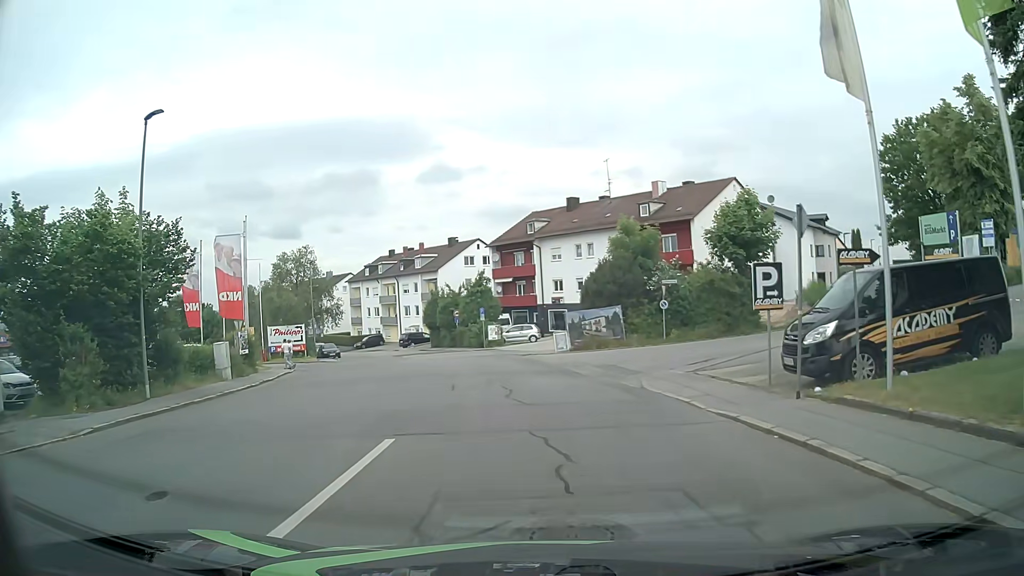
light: Day
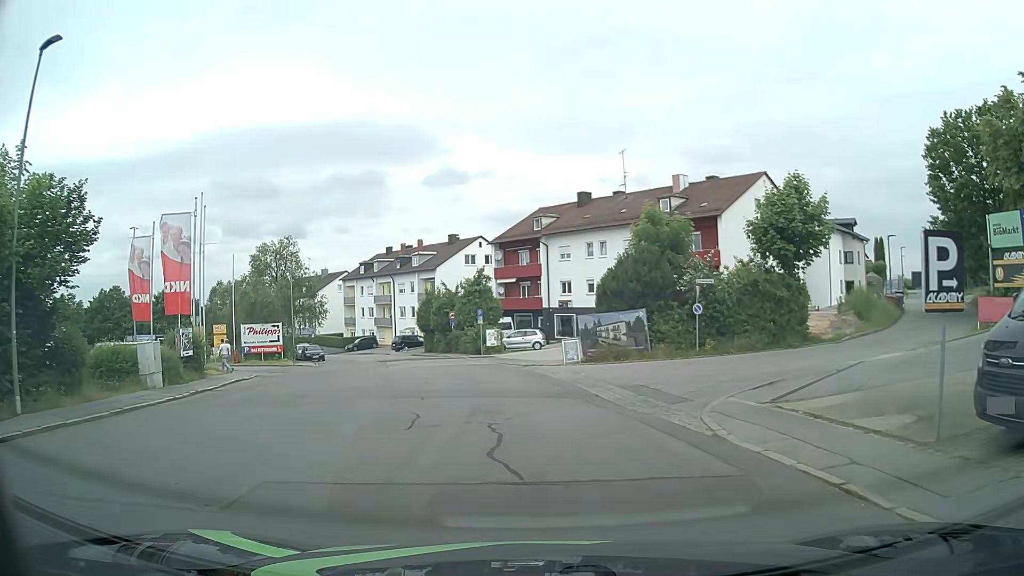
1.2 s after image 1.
(-0.1, +5.8) m; -1°
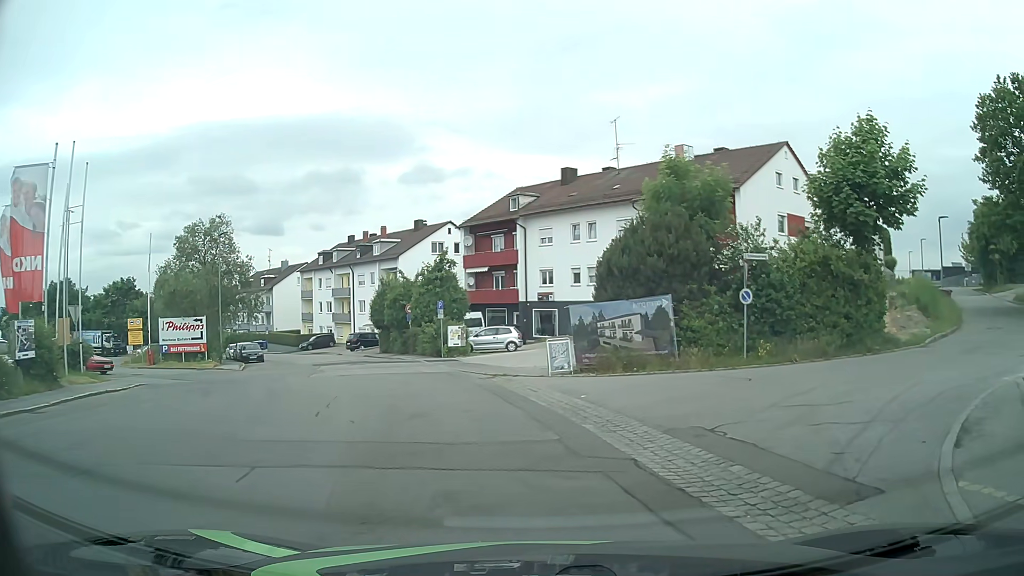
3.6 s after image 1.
(0.0, +8.4) m; +2°
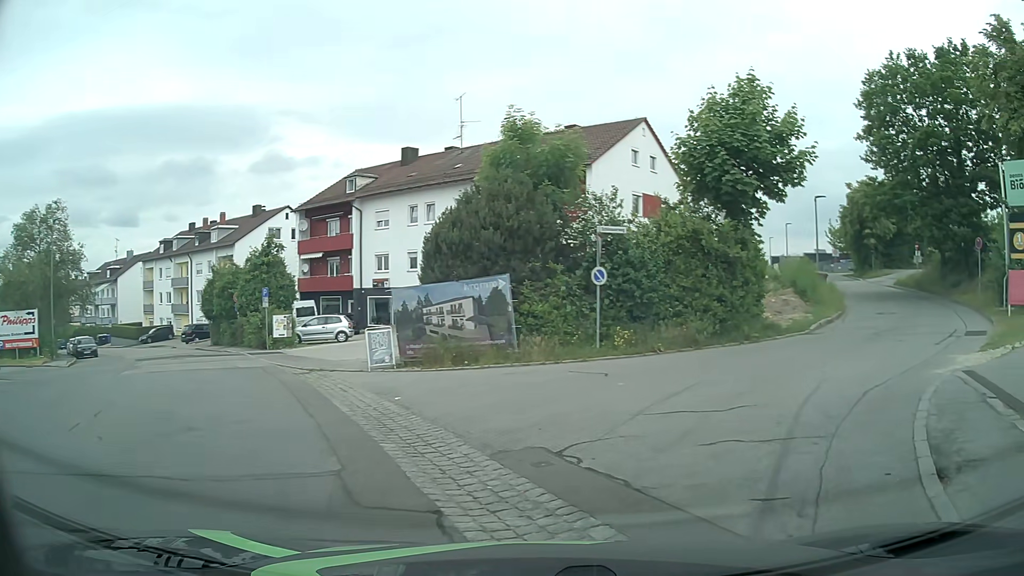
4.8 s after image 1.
(+0.3, +2.7) m; +13°
